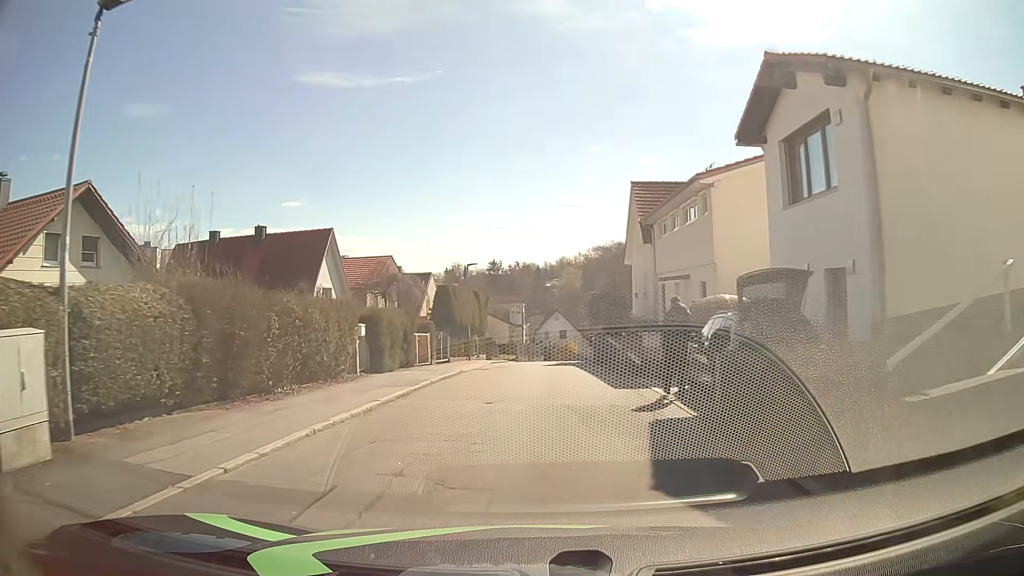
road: residential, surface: asphalt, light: Day
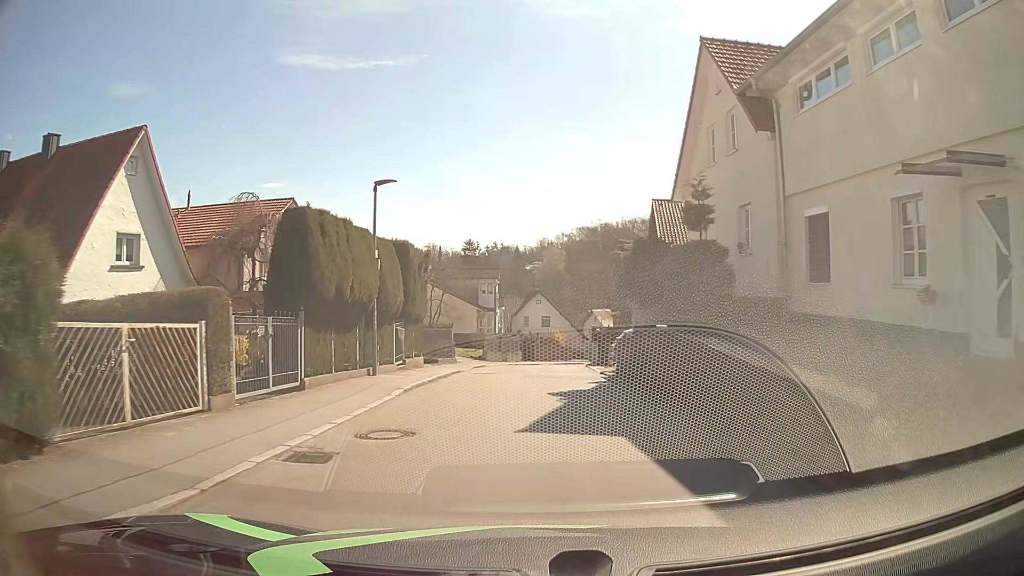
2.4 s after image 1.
(+0.1, +18.4) m; +1°
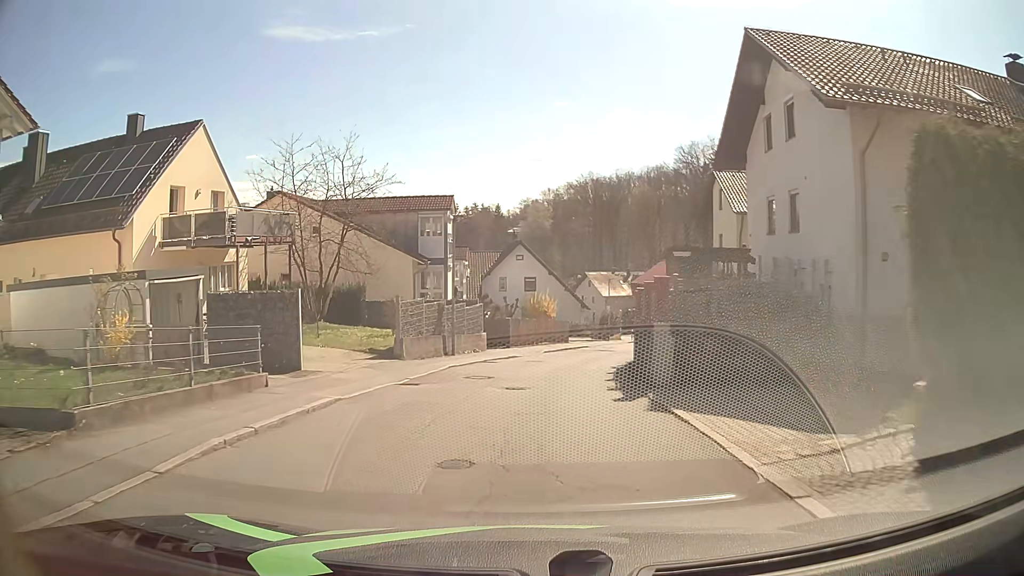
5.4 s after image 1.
(+0.8, +23.1) m; +2°
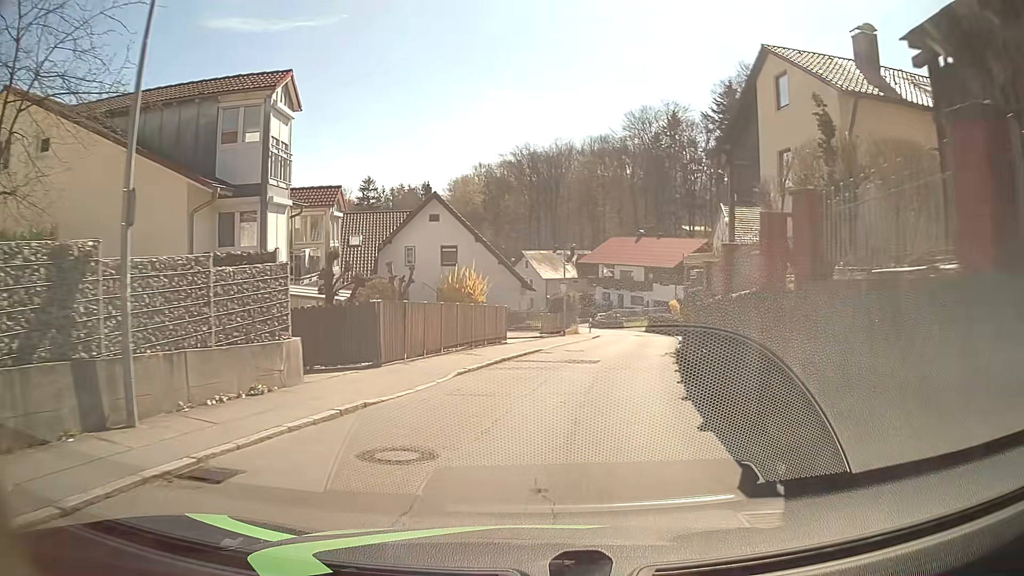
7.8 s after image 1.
(+0.7, +18.1) m; +7°
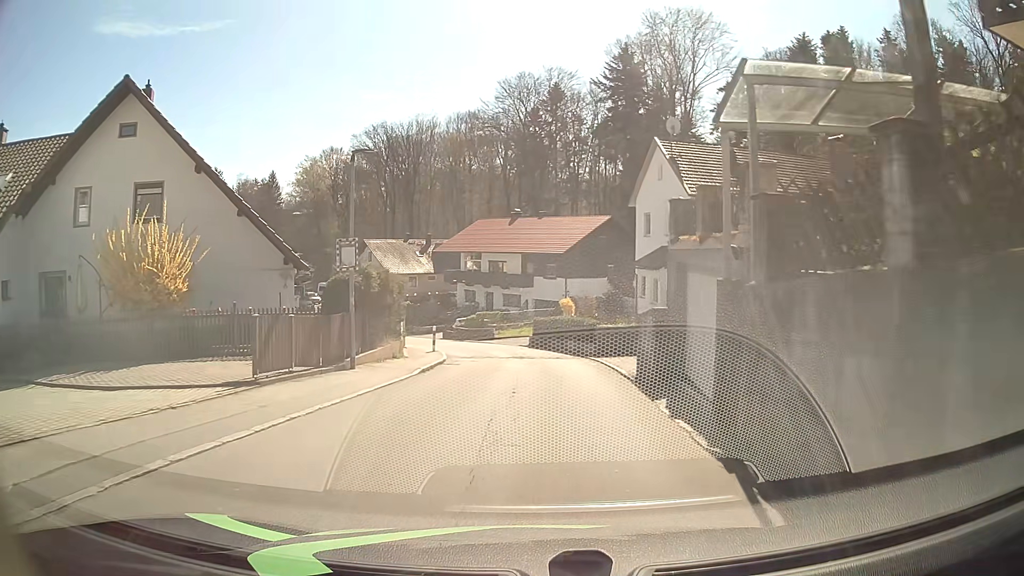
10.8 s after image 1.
(+2.4, +22.1) m; +10°
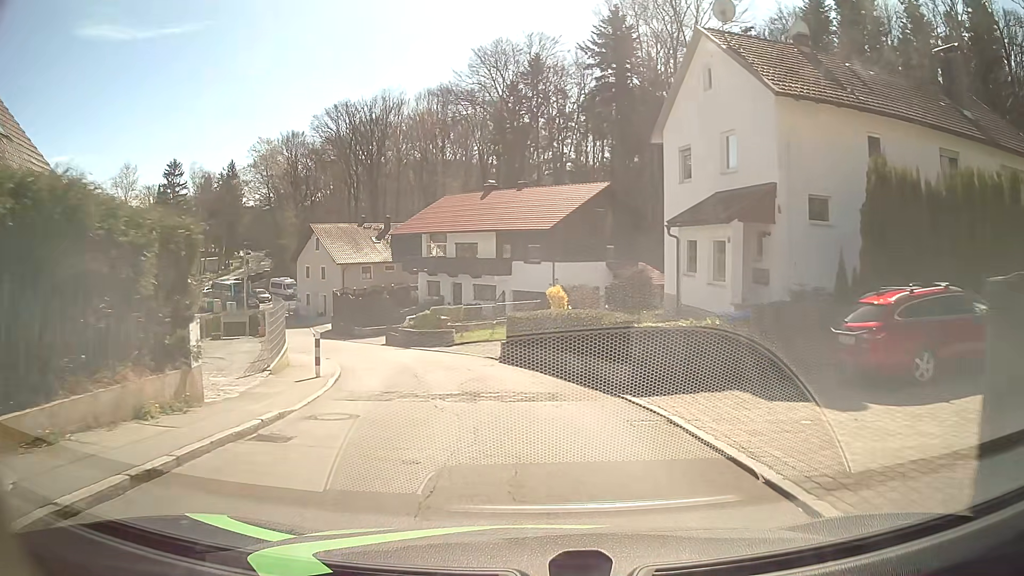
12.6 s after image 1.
(+0.3, +13.5) m; +2°
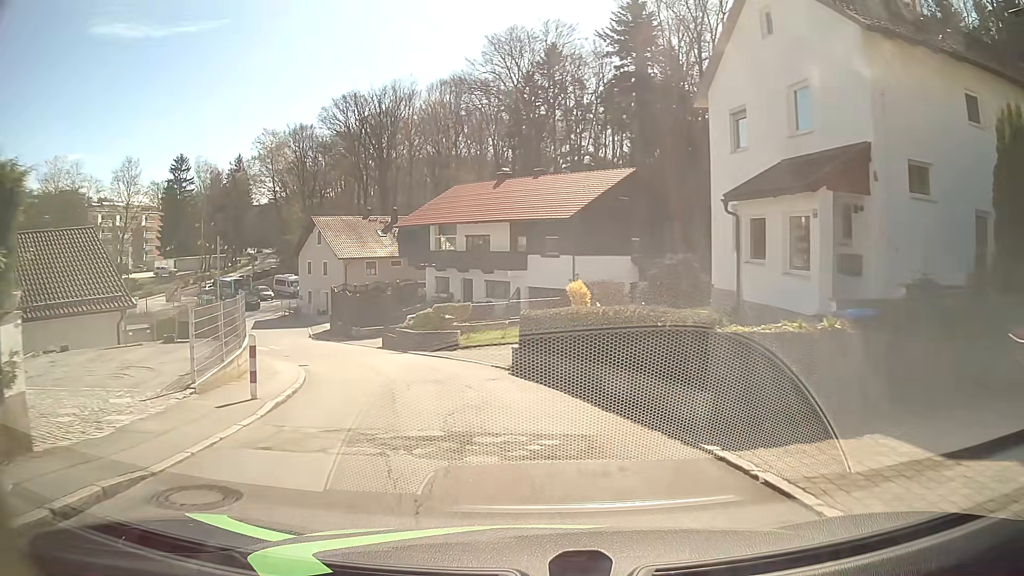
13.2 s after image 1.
(0.0, +4.5) m; 0°
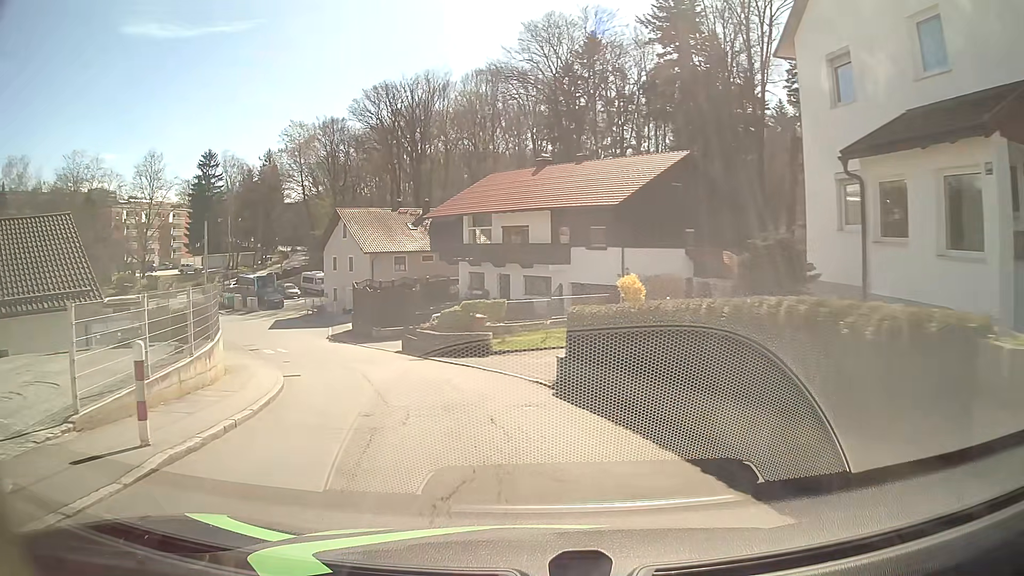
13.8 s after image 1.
(-0.2, +4.5) m; -5°
(-1, +10) (-4, +19) (-8, +28) (-13, +37) (-18, +46) (-24, +54) (-31, +61) (-38, +69) (-43, +77) (-45, +87) m
